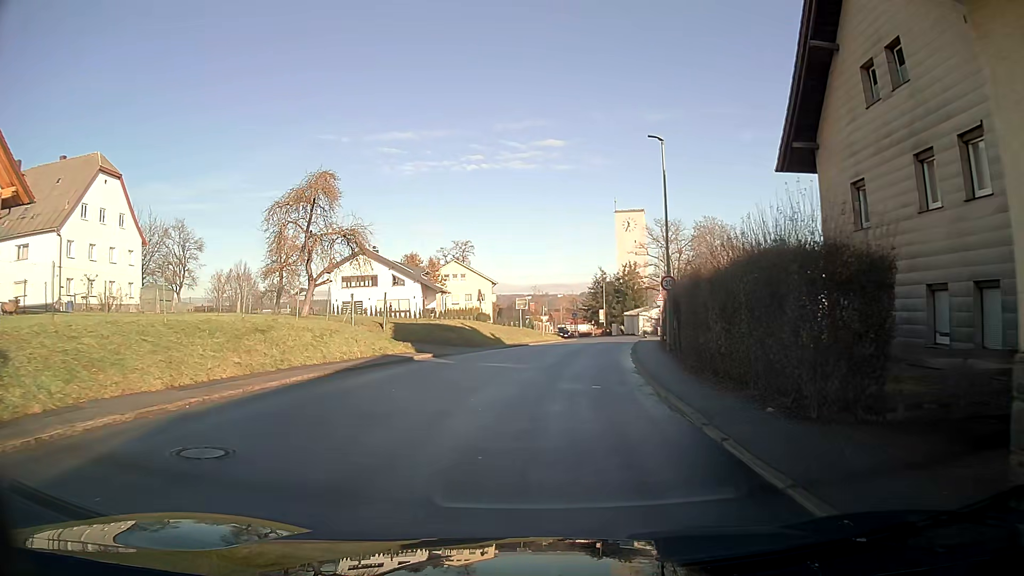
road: tertiary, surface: asphalt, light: Day
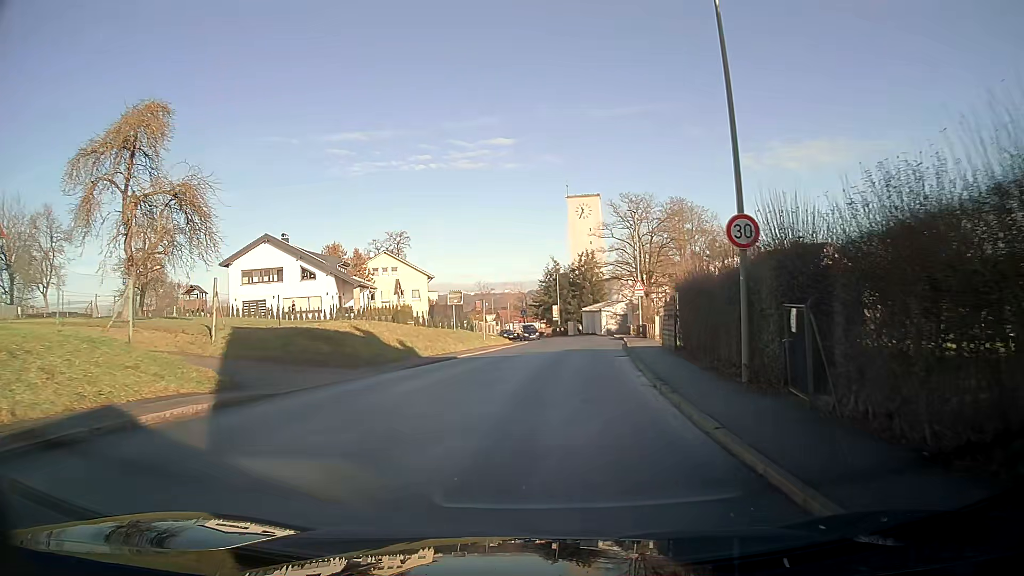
(+0.5, +14.2) m; +4°
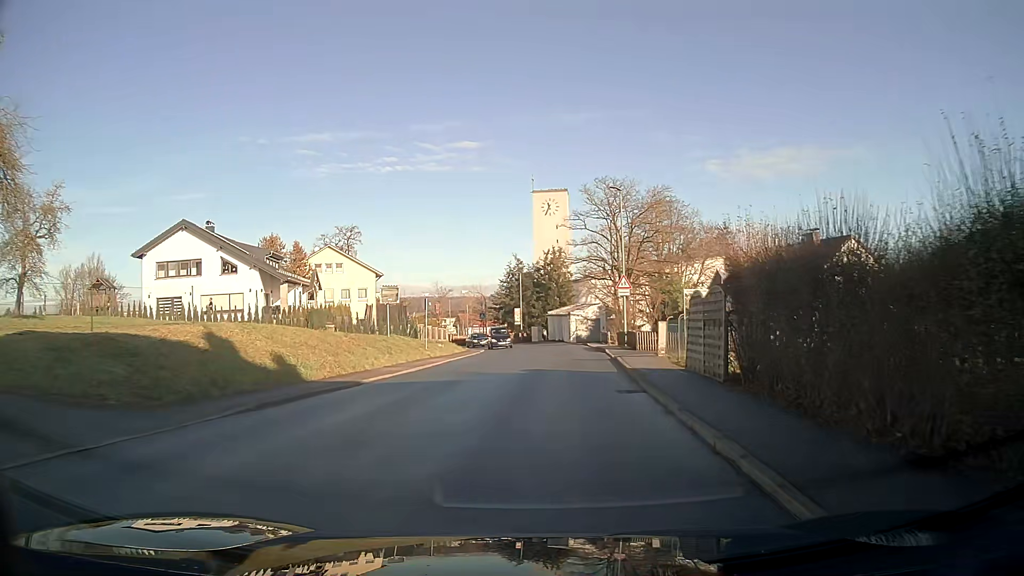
(+0.3, +9.5) m; +3°
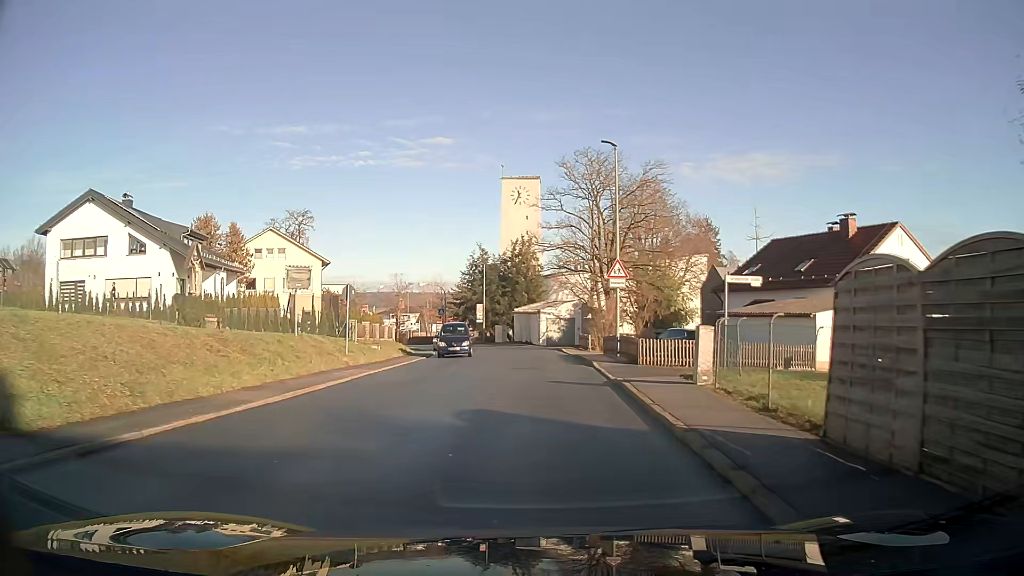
(+0.2, +9.4) m; +2°
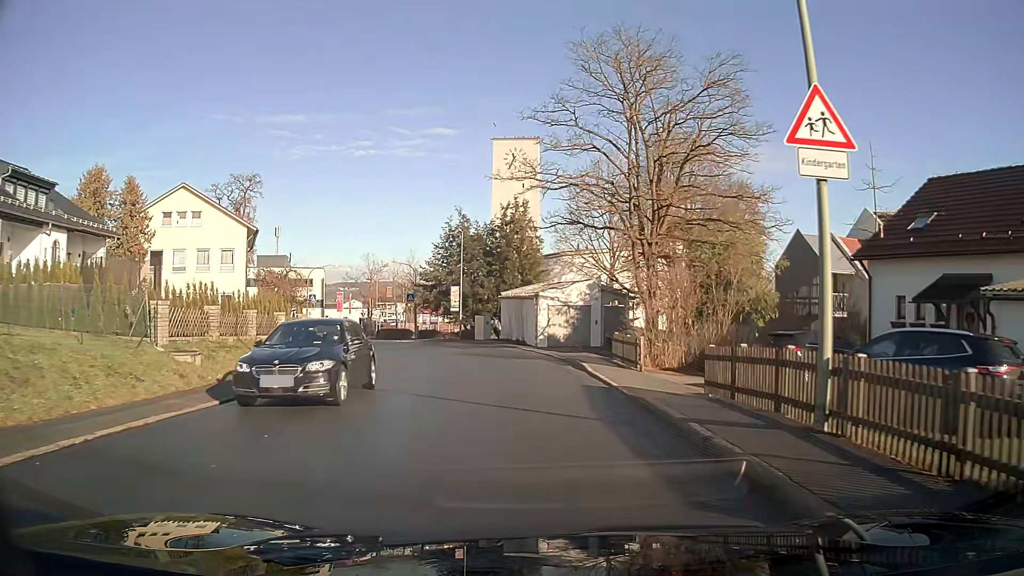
(+0.1, +18.9) m; 0°
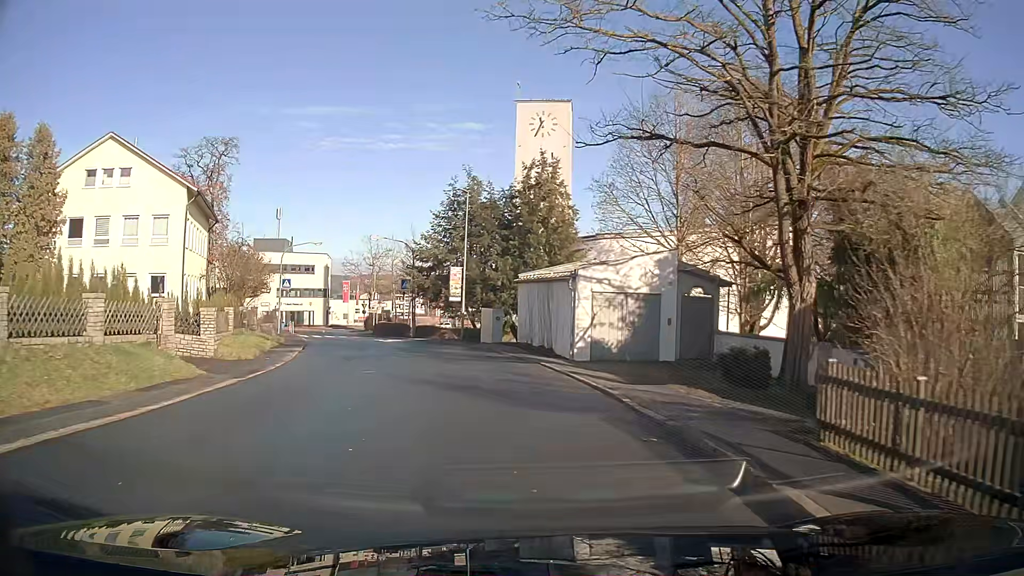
(-0.3, +14.2) m; -3°
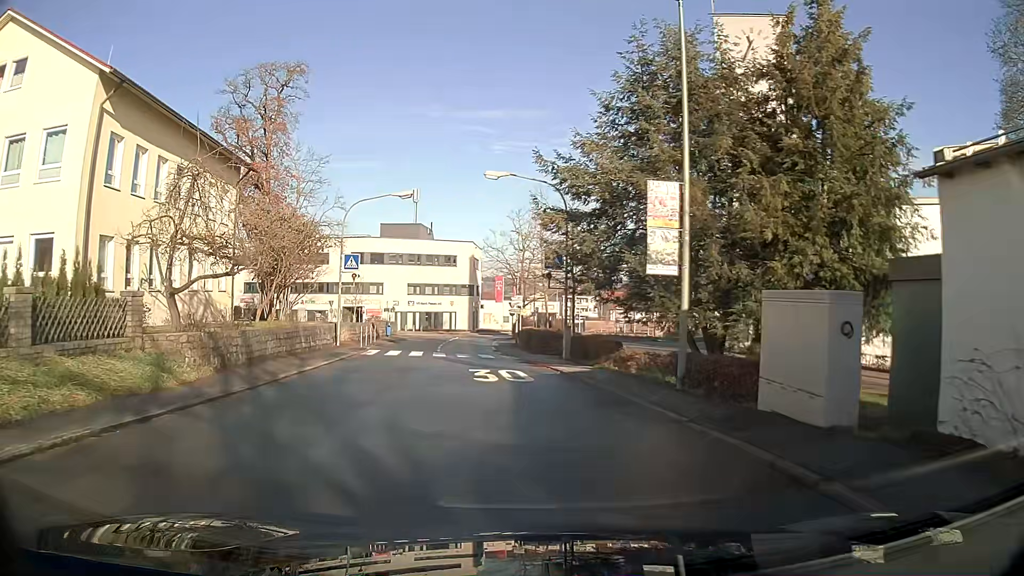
(-2.9, +23.2) m; -15°
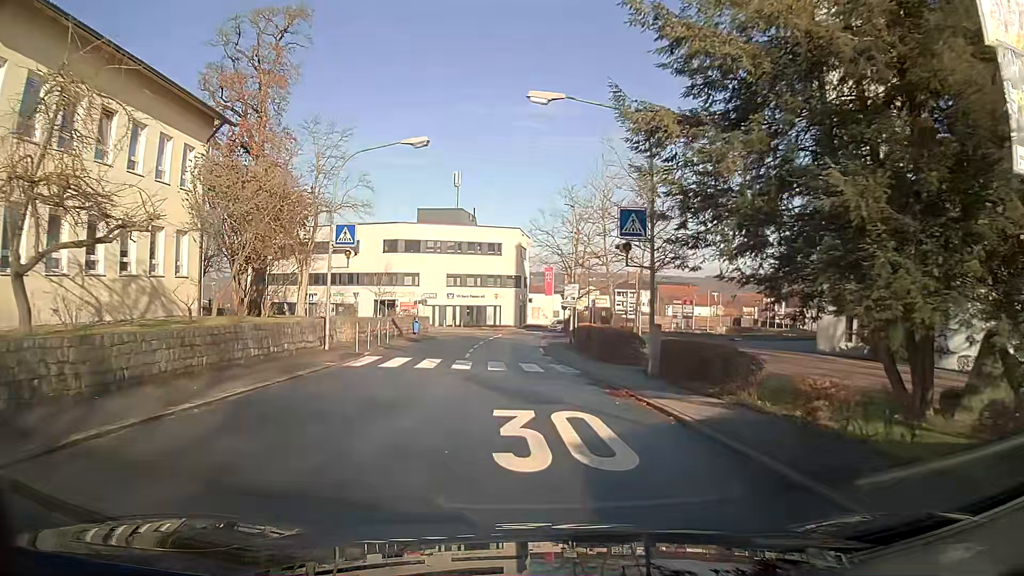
(-0.3, +9.3) m; -3°
(0, +10) (-1, +20) (-1, +30) (-1, +40) (0, +50) (0, +60) (0, +70) (-9, +74) (-19, +74) (-28, +77) m
